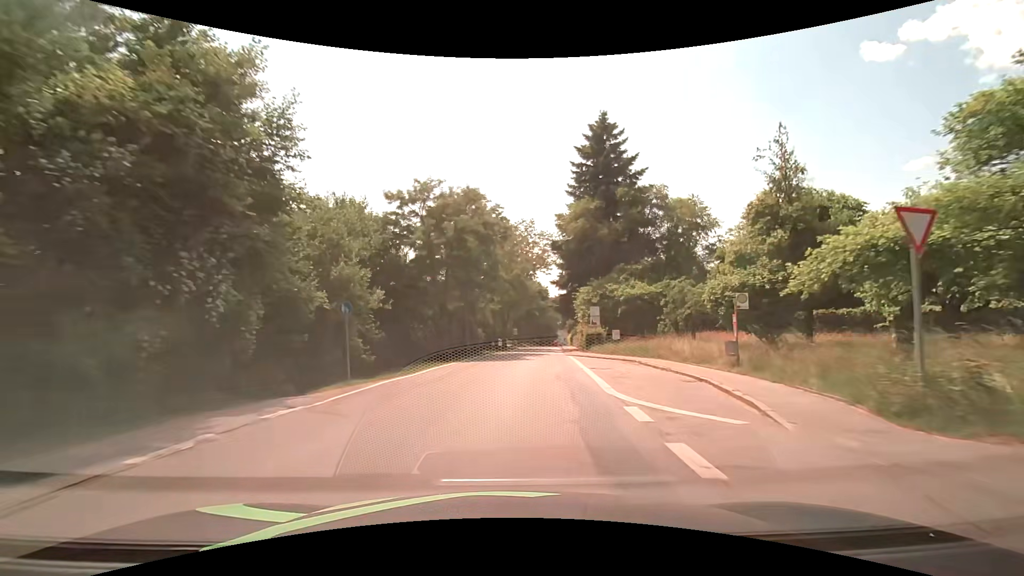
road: secondary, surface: asphalt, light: Day
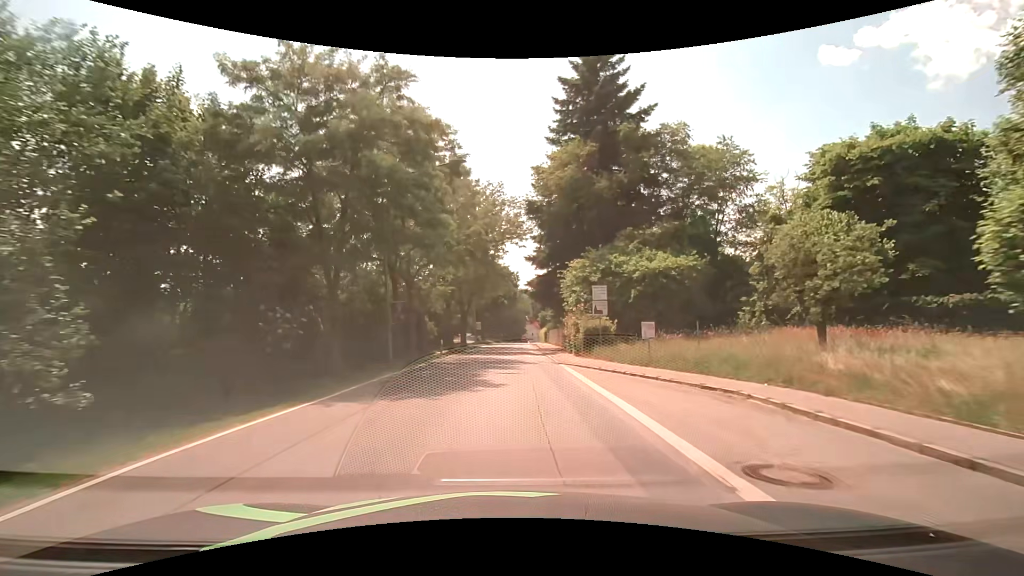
(+0.6, +15.4) m; +4°
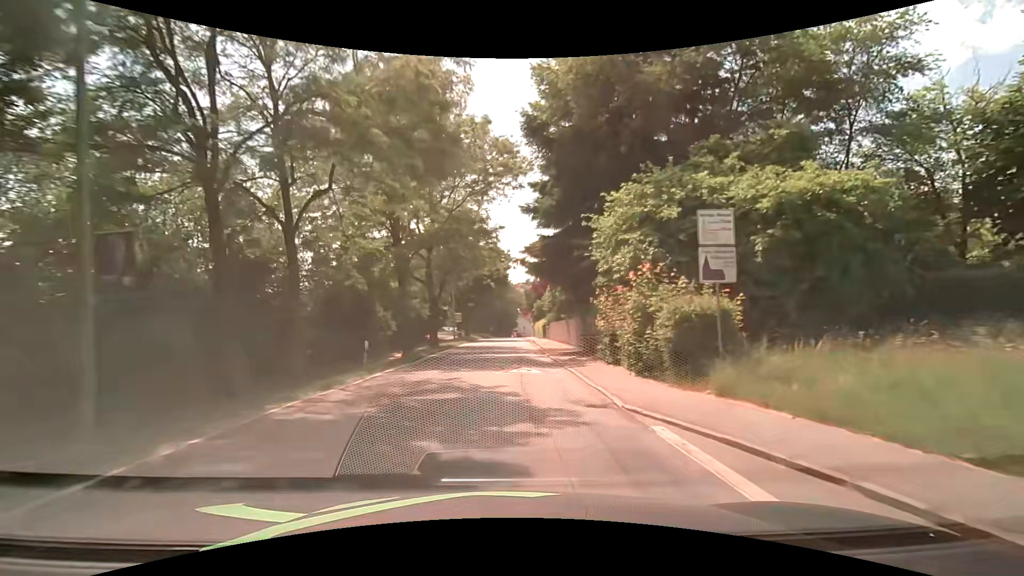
(+0.2, +15.5) m; +1°
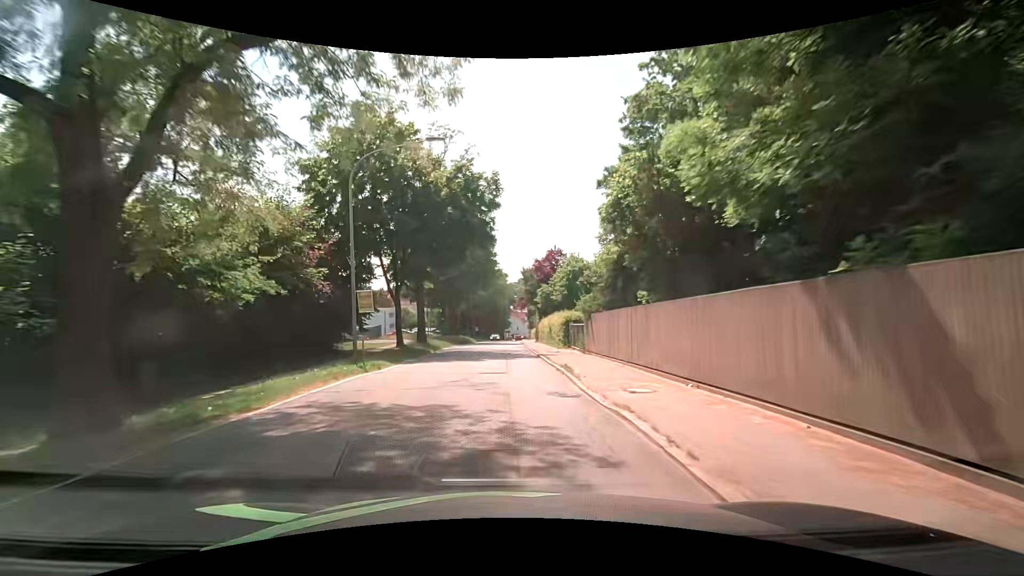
(+0.2, +30.7) m; 0°
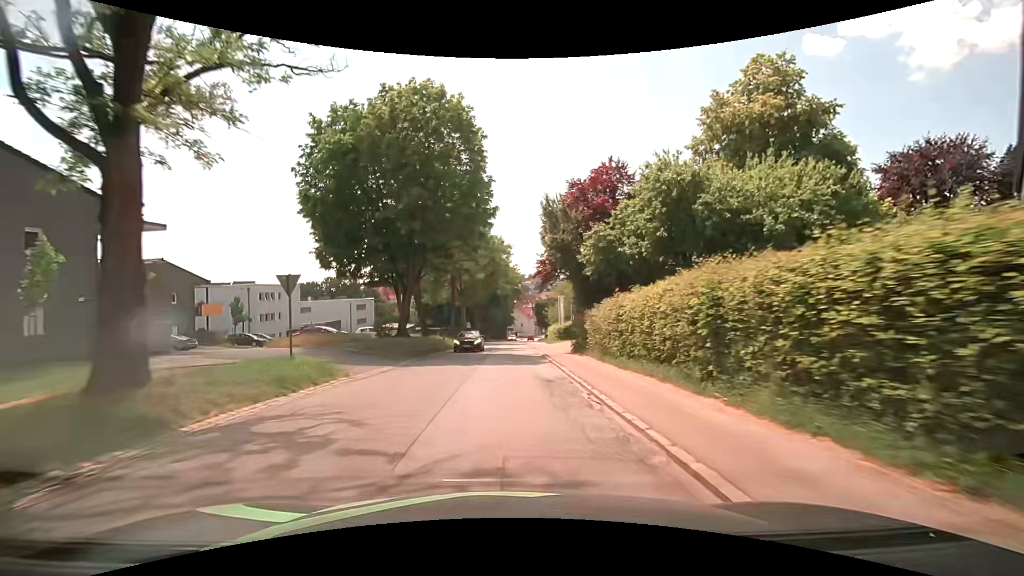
(0.0, +30.3) m; +1°
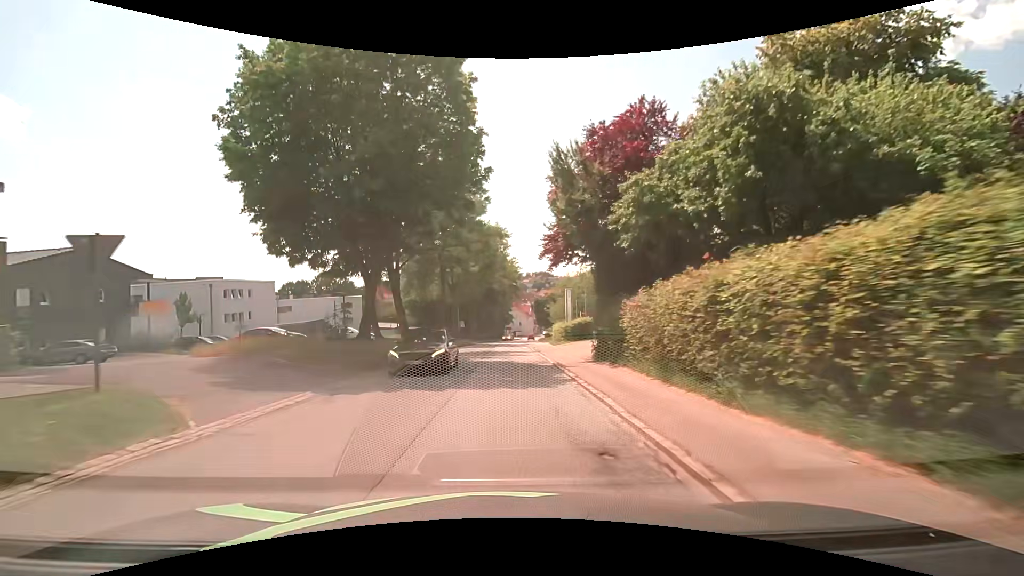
(-0.1, +7.6) m; -1°
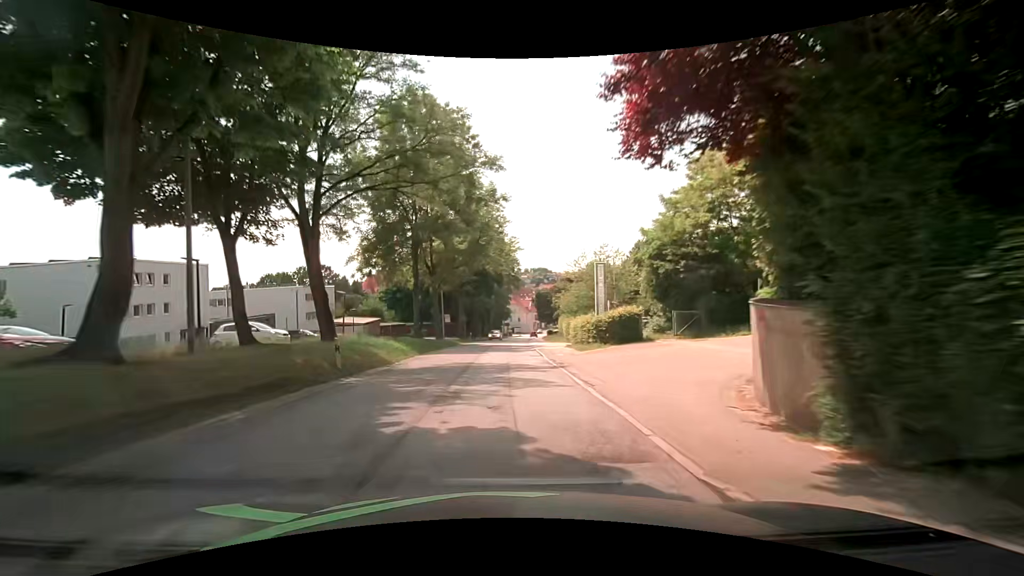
(+0.2, +15.3) m; +1°
(0, +10) (0, +20) (0, +30) (0, +40) (0, +50) (+1, +60) (+1, +70) (+2, +80) (+3, +90) (+4, +100) m
